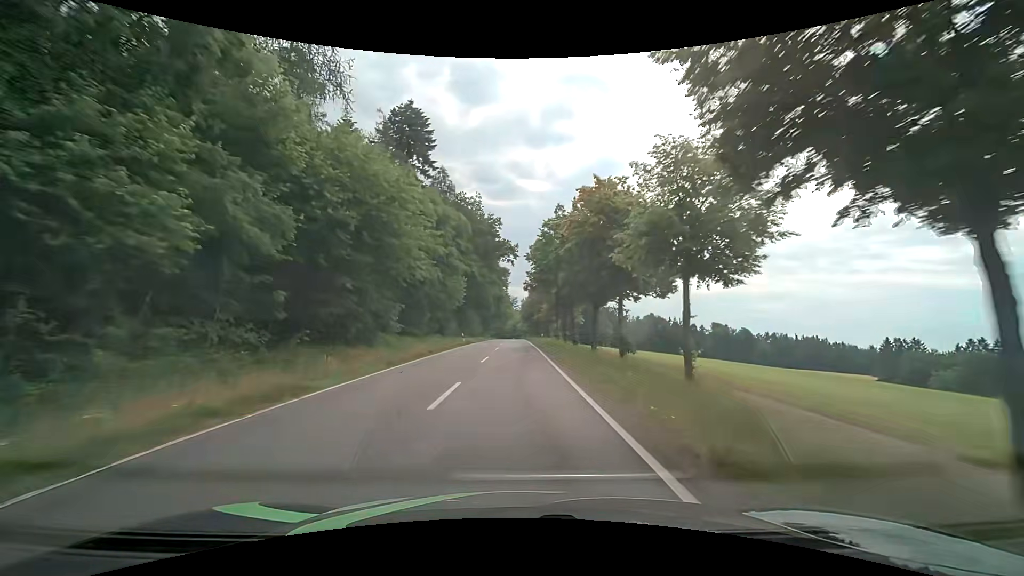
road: tertiary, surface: asphalt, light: Day
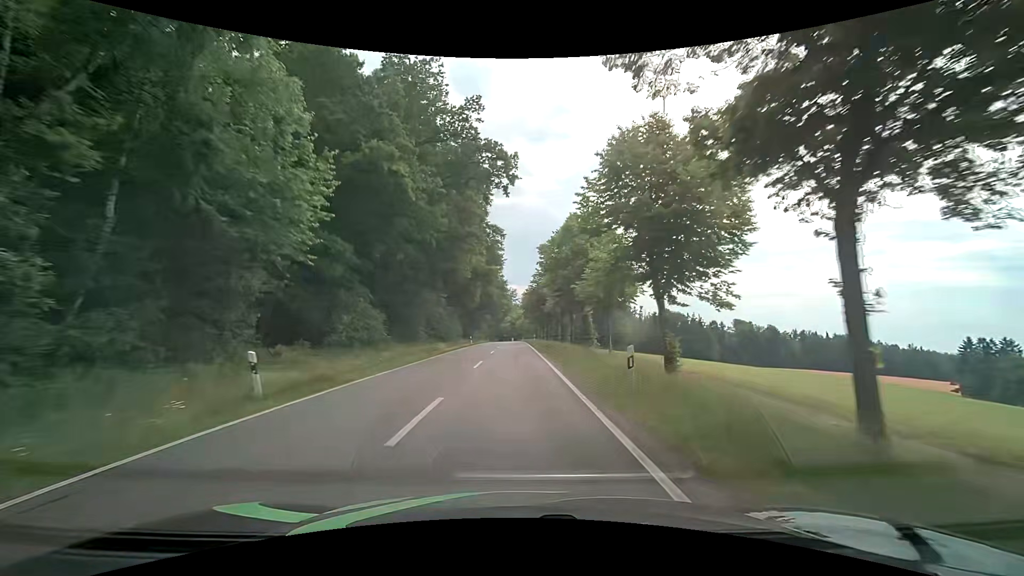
(0.0, +38.7) m; 0°
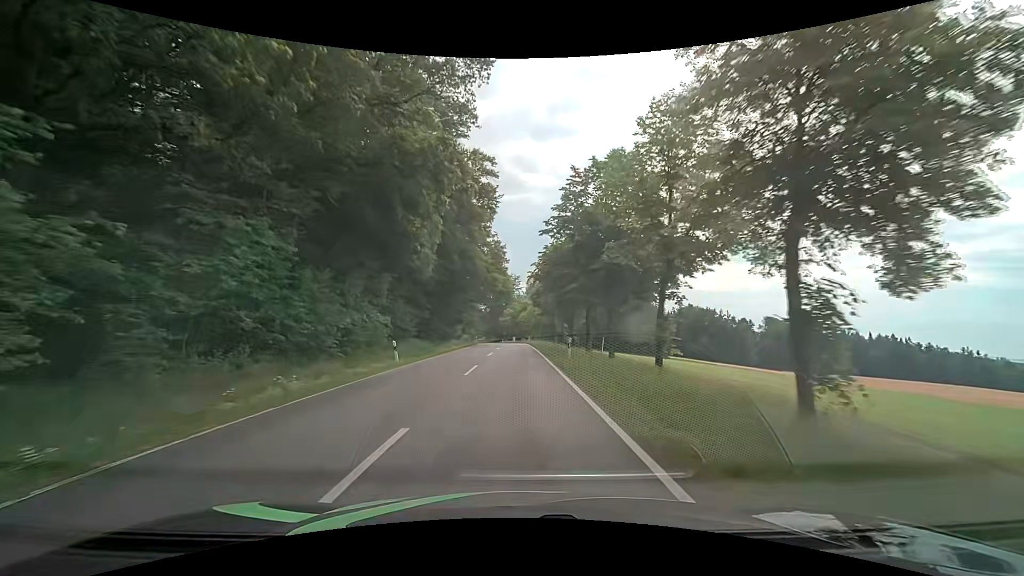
(+0.2, +38.9) m; 0°
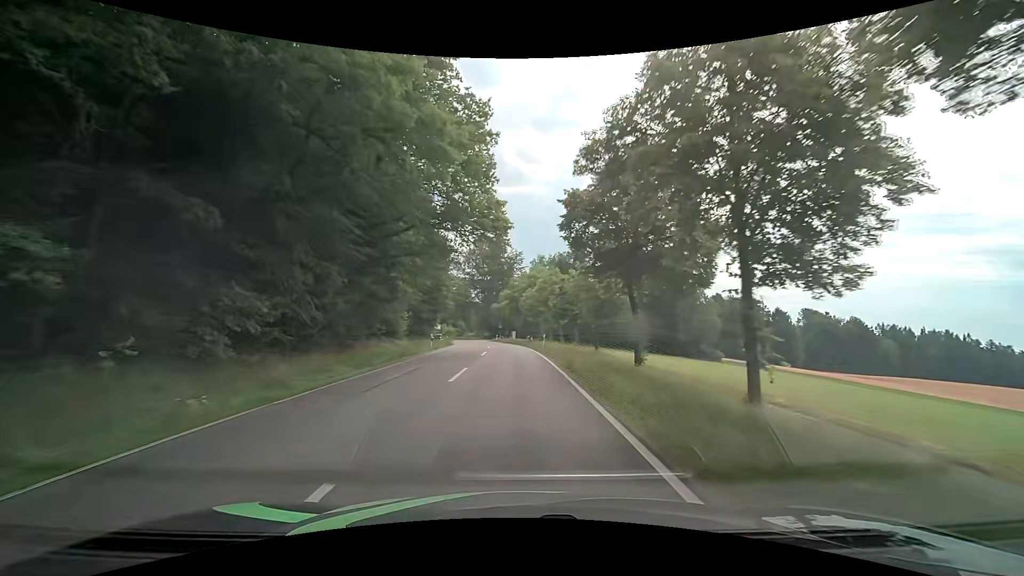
(0.0, +38.6) m; +1°
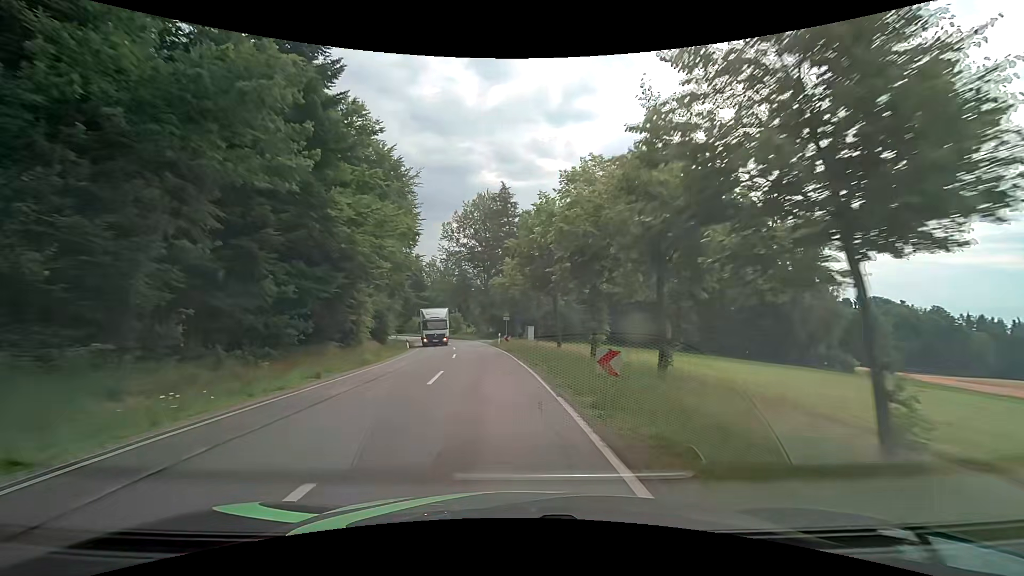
(-0.6, +36.1) m; -2°
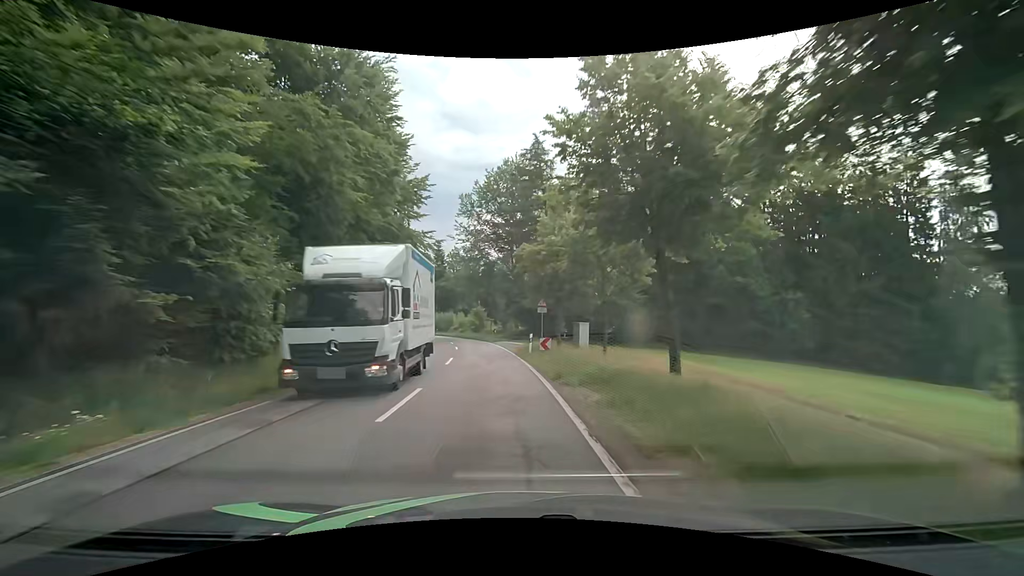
(-0.5, +17.2) m; -3°
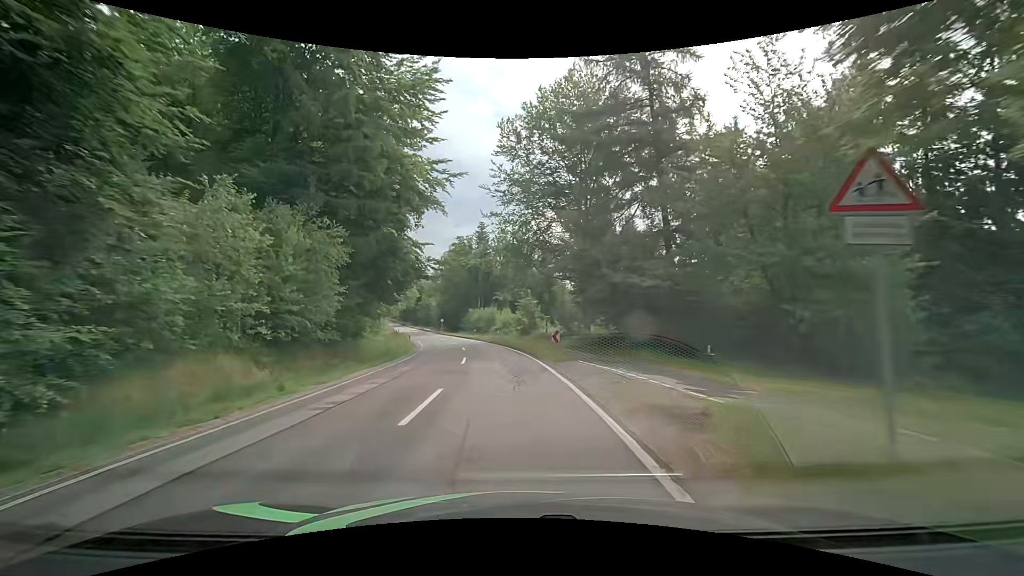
(-1.4, +25.0) m; -6°
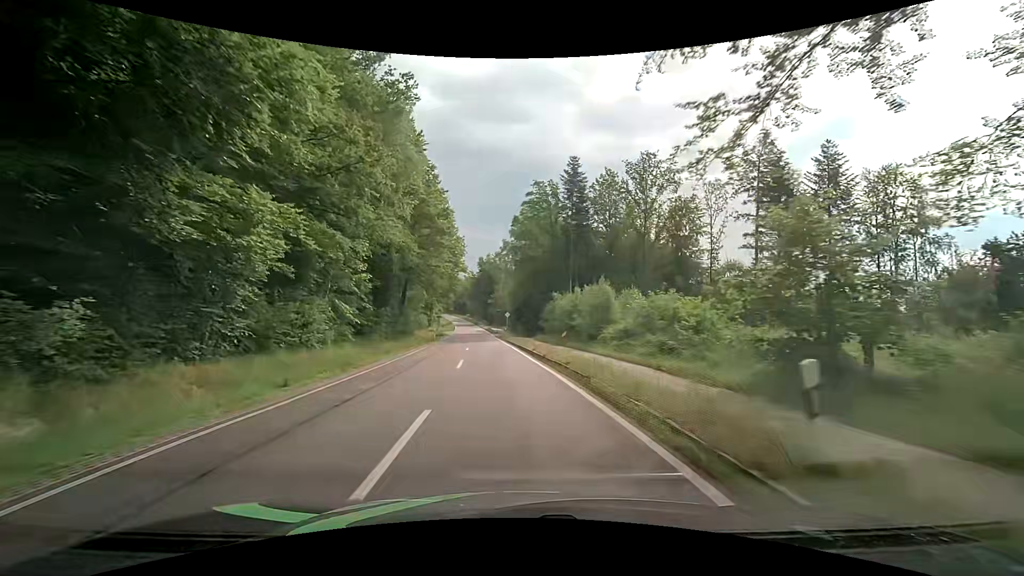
(-3.2, +39.6) m; -9°
(0, +10) (-1, +20) (-2, +30) (-3, +40) (-4, +50) (-5, +60) (-6, +70) (-7, +80) (-9, +90) (-10, +99) m
